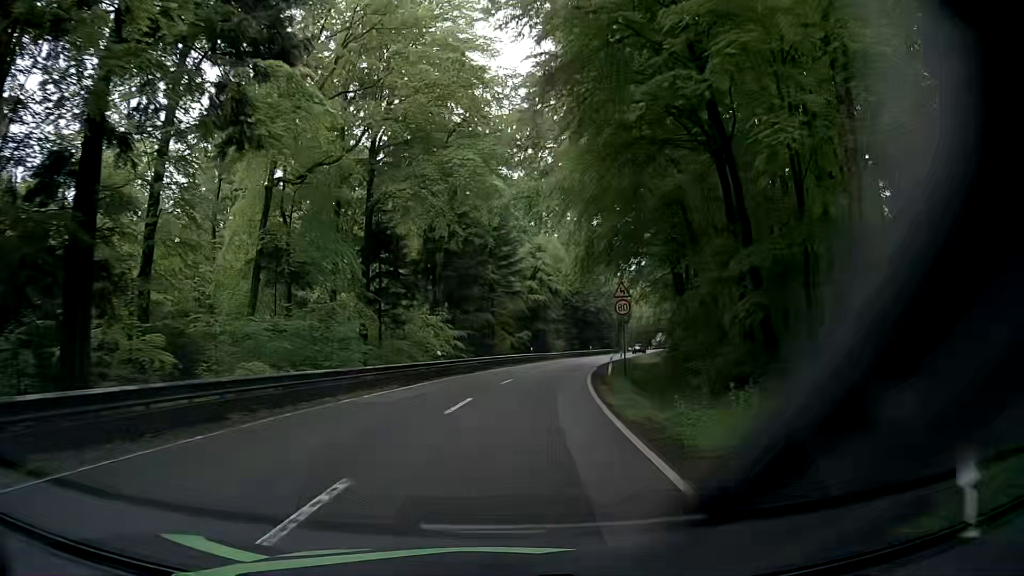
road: secondary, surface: asphalt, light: Day
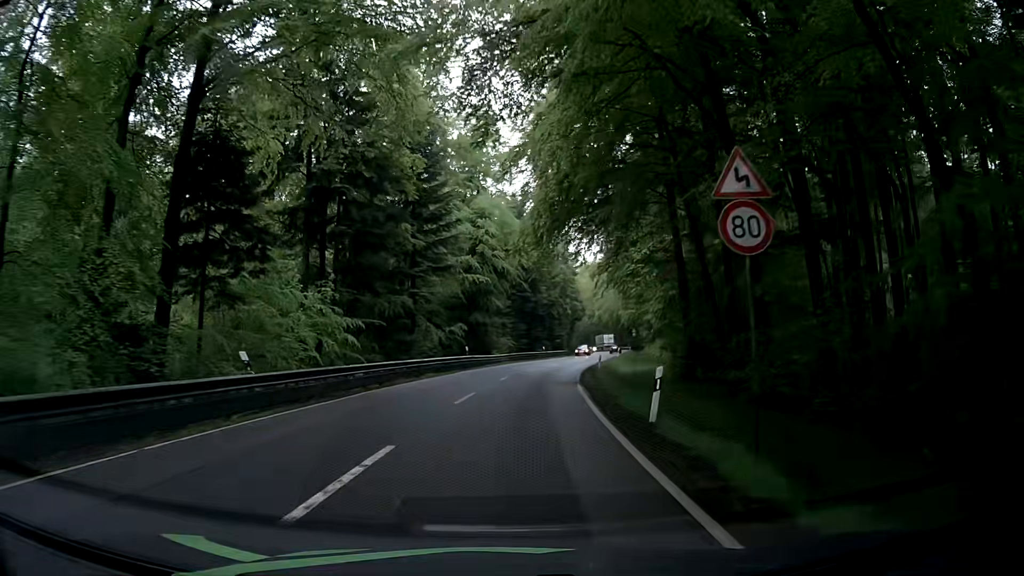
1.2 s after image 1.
(+0.8, +19.8) m; +6°
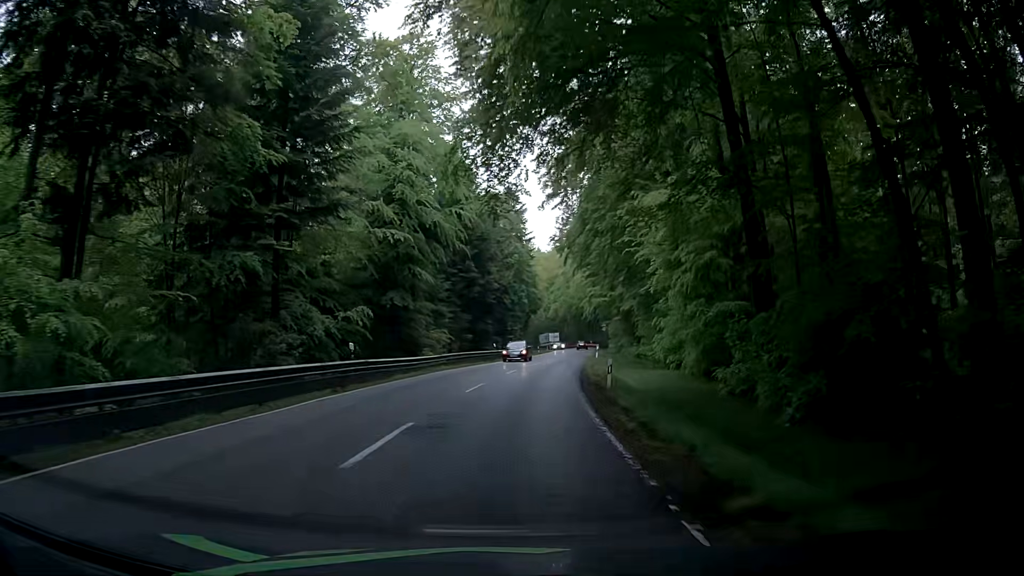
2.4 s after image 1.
(+0.2, +20.0) m; +4°
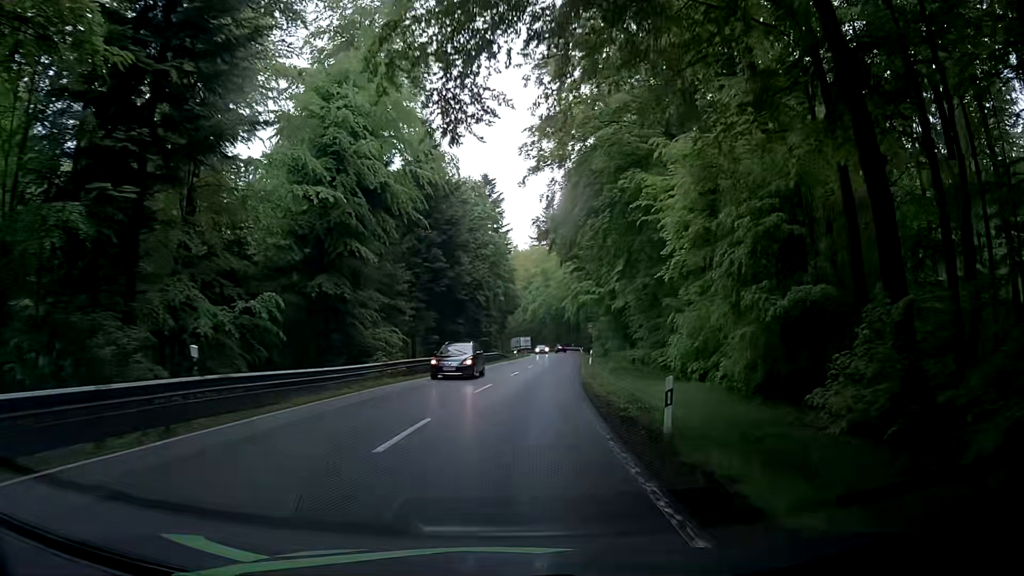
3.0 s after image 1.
(-0.1, +10.0) m; 0°
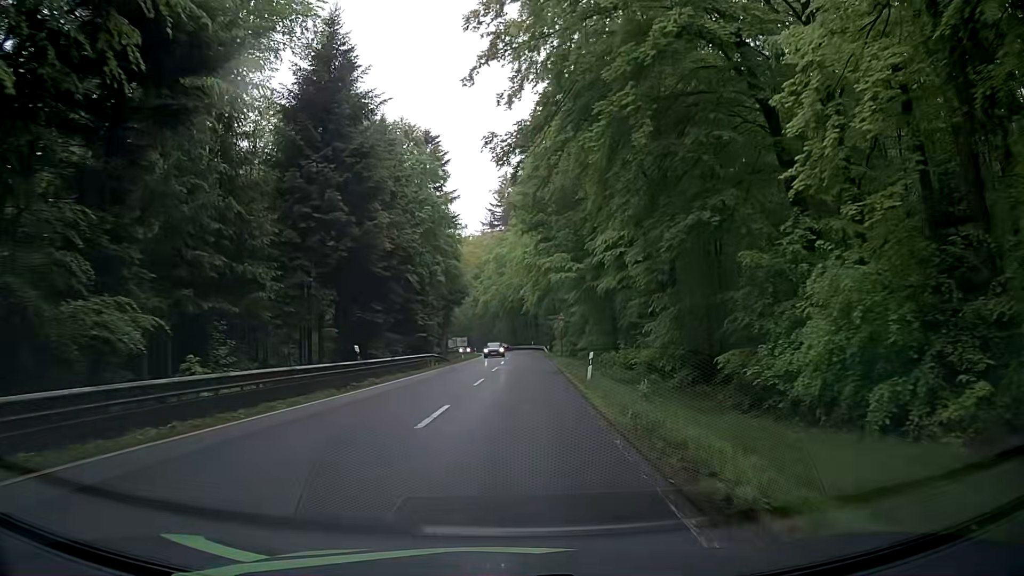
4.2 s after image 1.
(+1.2, +19.8) m; +5°
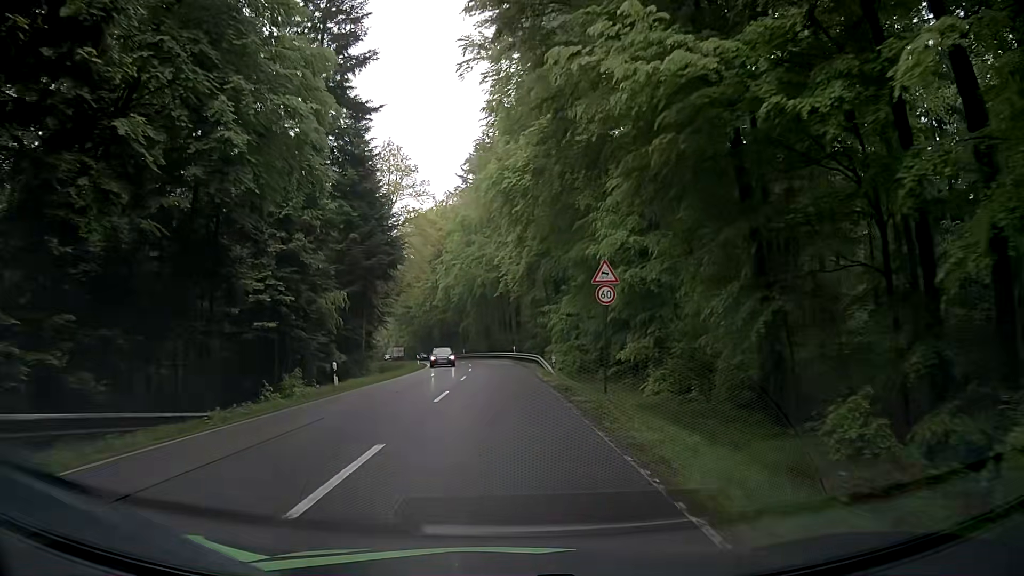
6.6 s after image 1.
(+1.3, +38.5) m; +2°
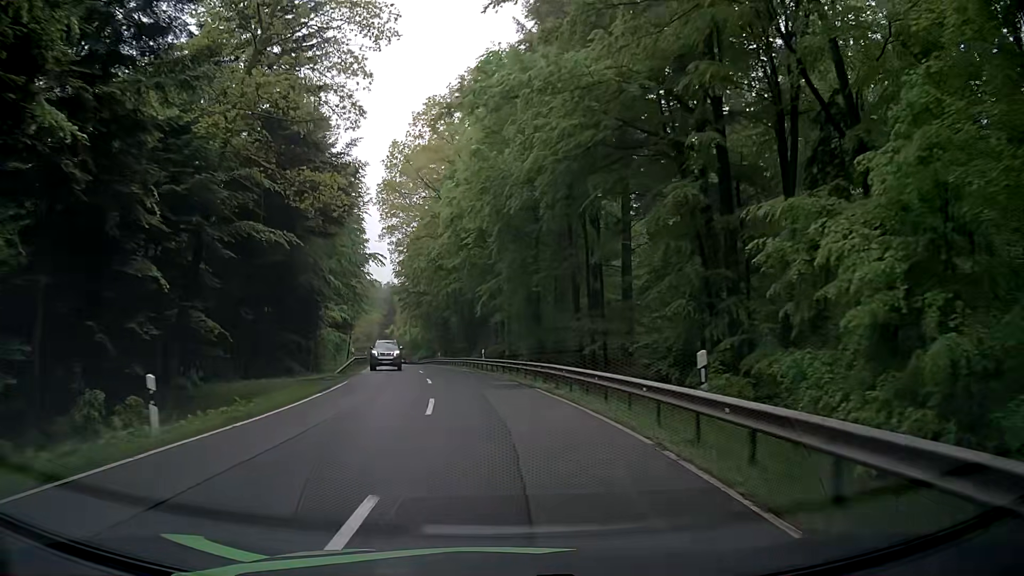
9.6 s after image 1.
(-1.0, +47.6) m; -2°
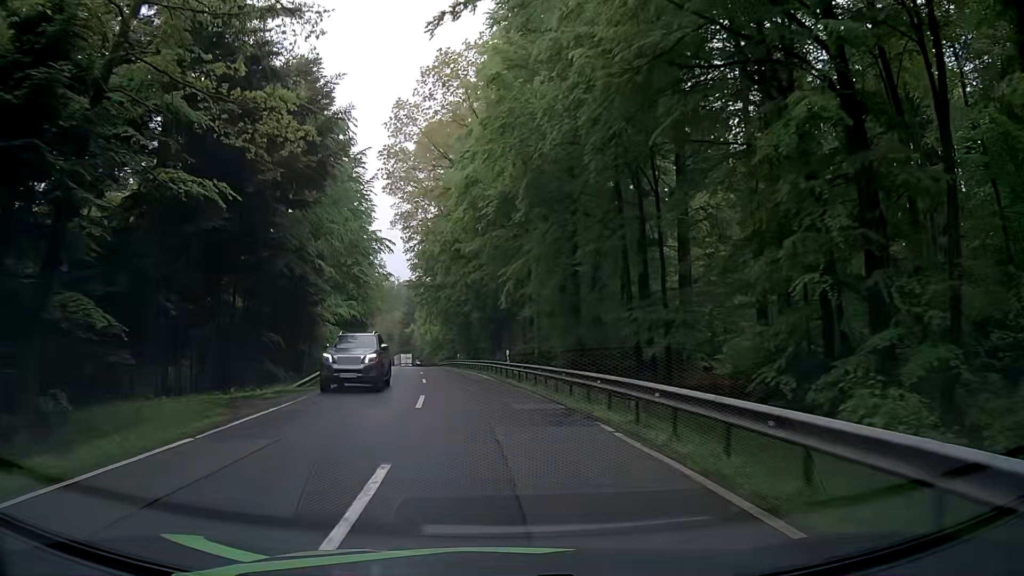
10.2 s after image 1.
(-0.3, +9.5) m; -3°
(0, +10) (-1, +20) (-2, +30) (-4, +40) (-5, +50) (-7, +60) (-8, +69) (-10, +79) (-11, +89) (-13, +99) m
